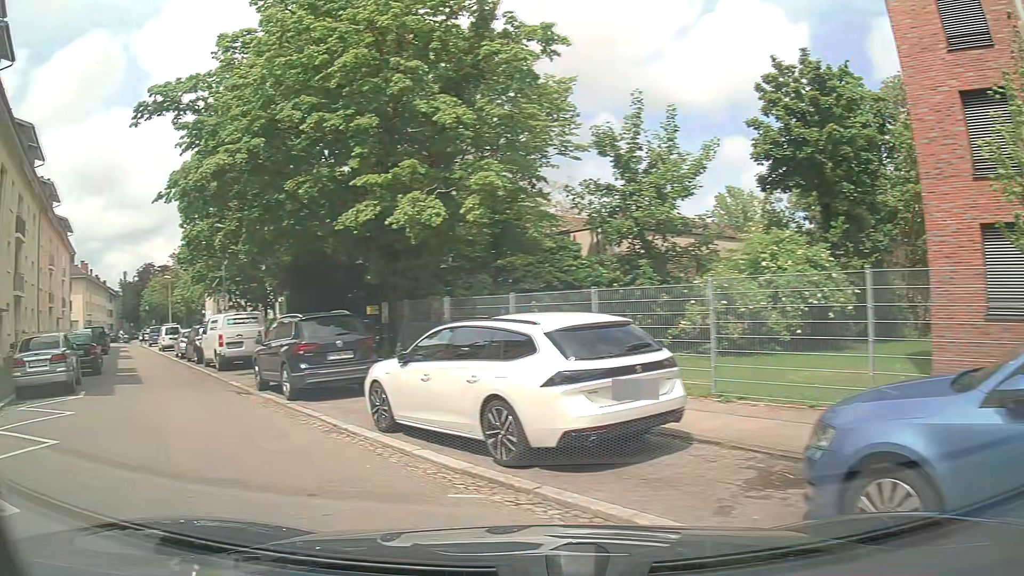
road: residential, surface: asphalt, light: Day
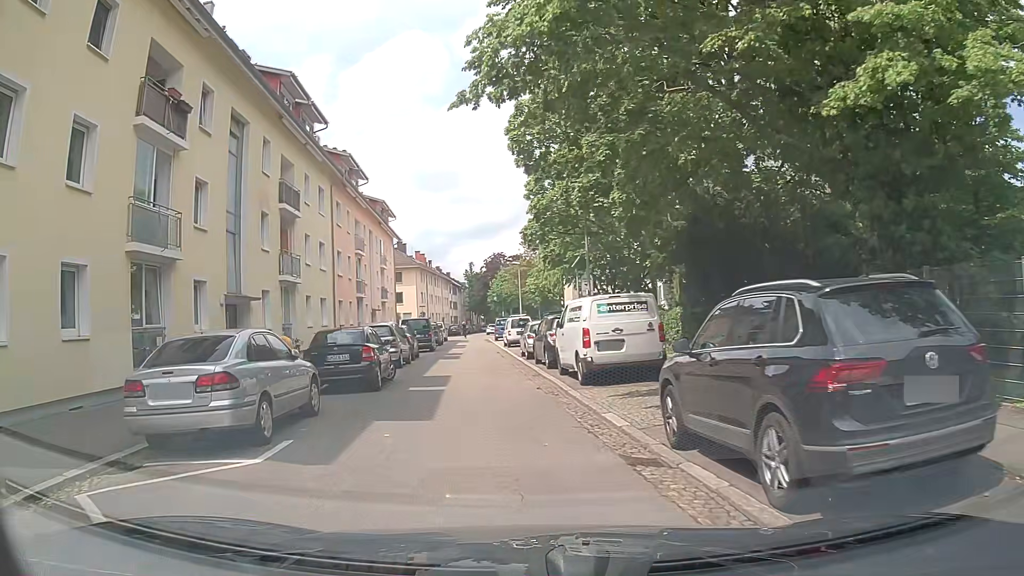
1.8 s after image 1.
(-3.2, +7.8) m; -33°
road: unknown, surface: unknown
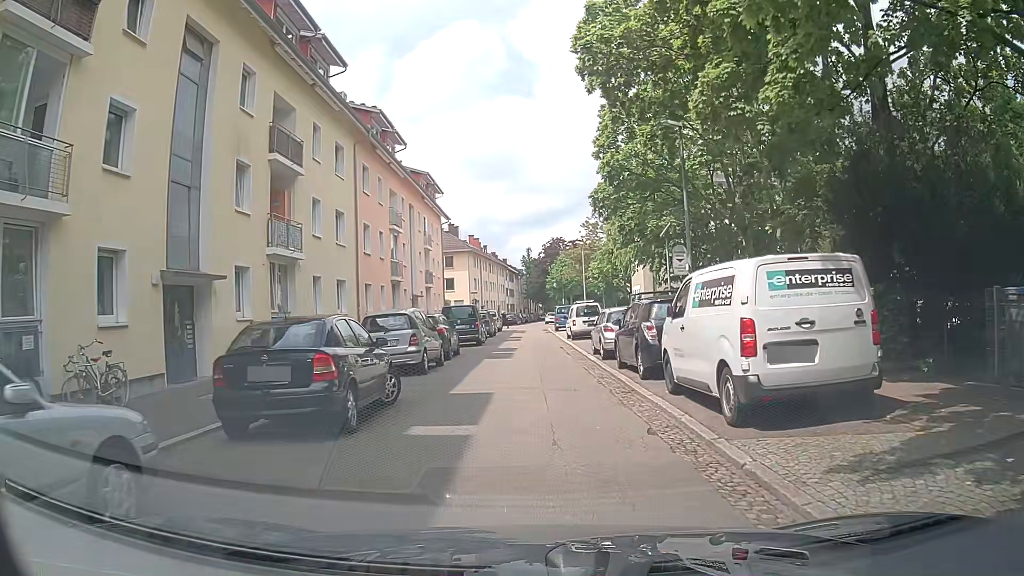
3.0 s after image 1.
(-0.3, +7.0) m; -5°
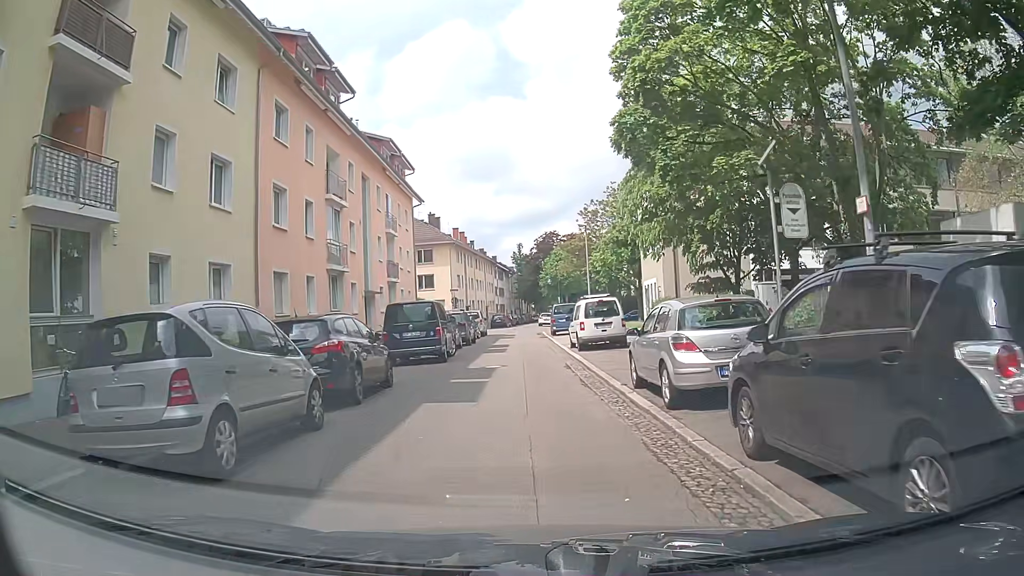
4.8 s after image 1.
(+0.3, +10.3) m; +2°
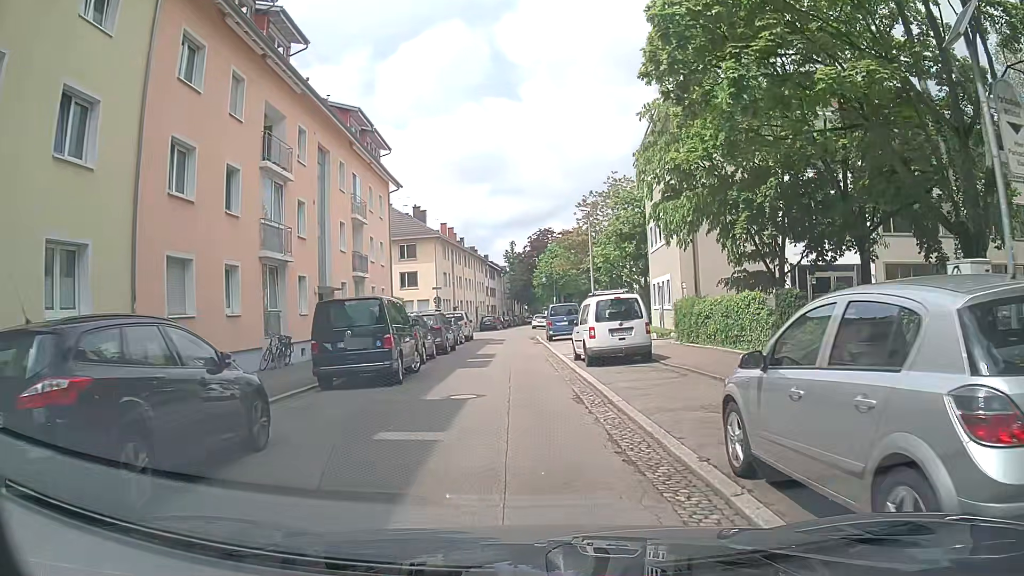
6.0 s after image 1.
(-0.1, +6.3) m; -2°
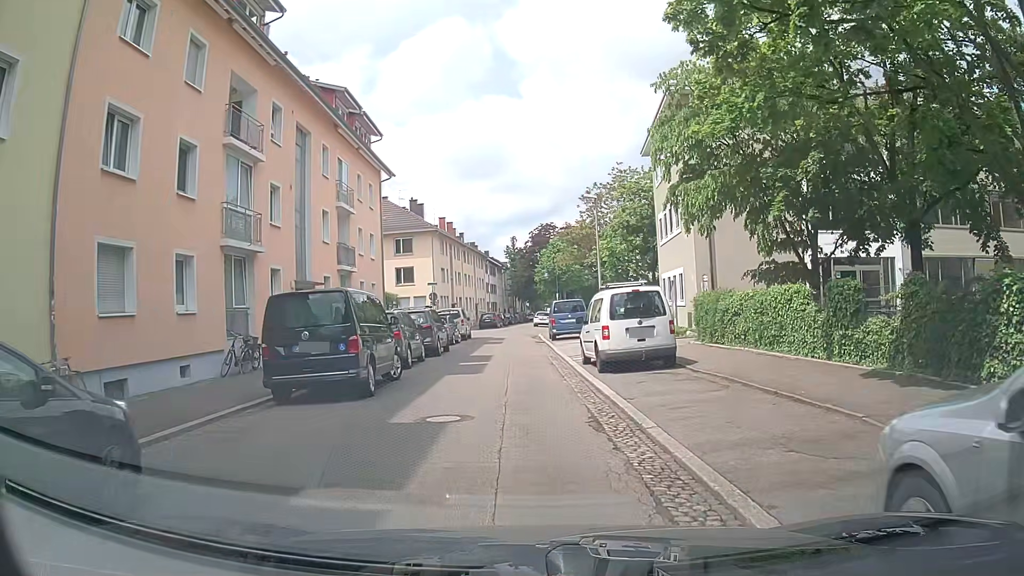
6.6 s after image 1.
(+0.1, +2.8) m; +2°
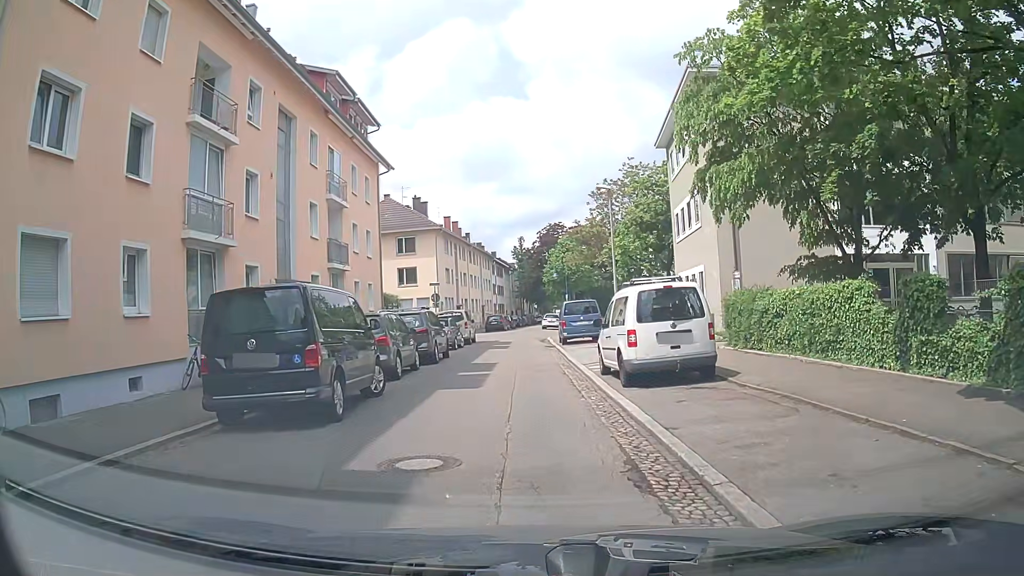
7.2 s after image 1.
(0.0, +2.6) m; -1°
